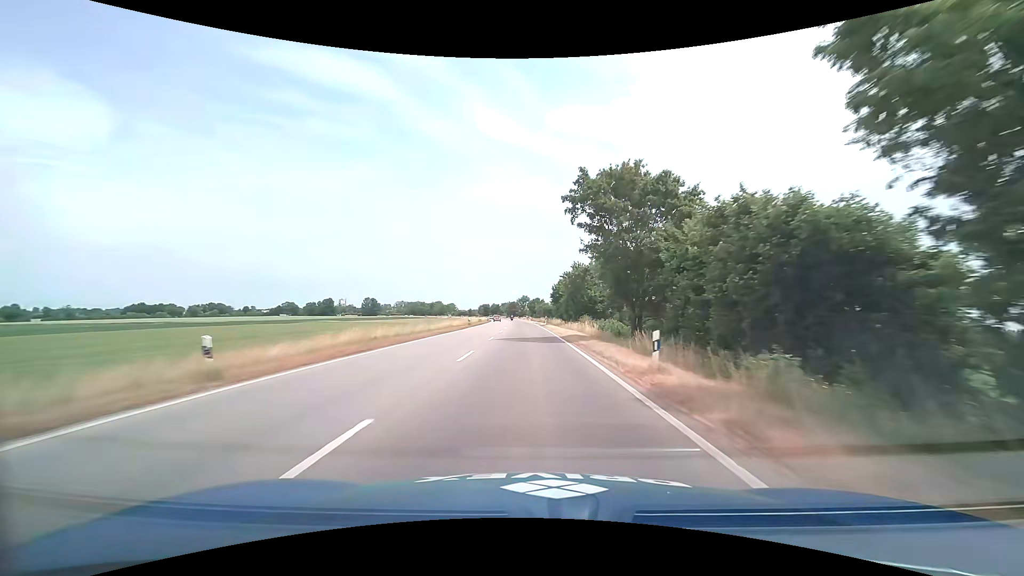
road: primary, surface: asphalt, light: Day
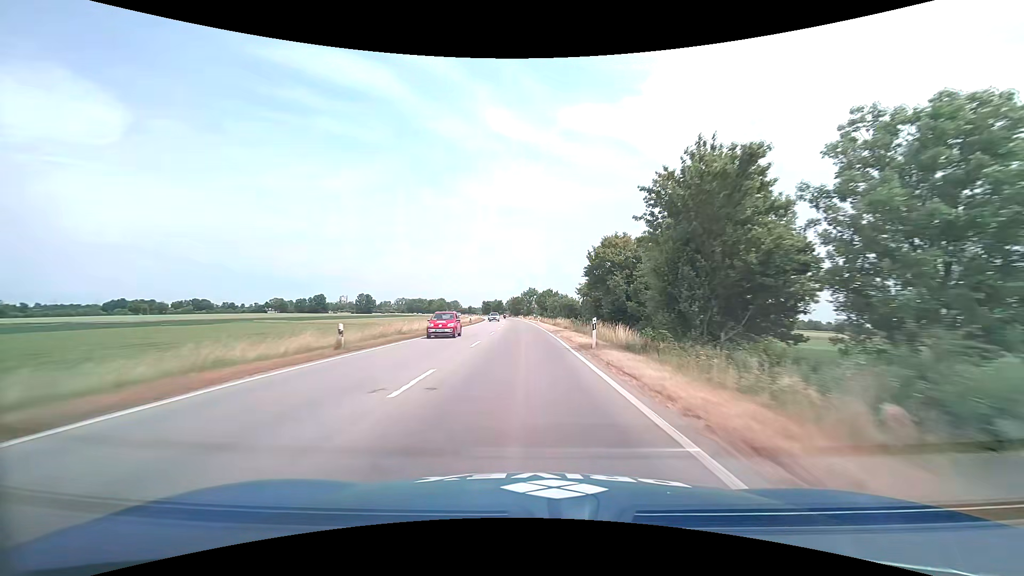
(-0.1, +42.8) m; -1°
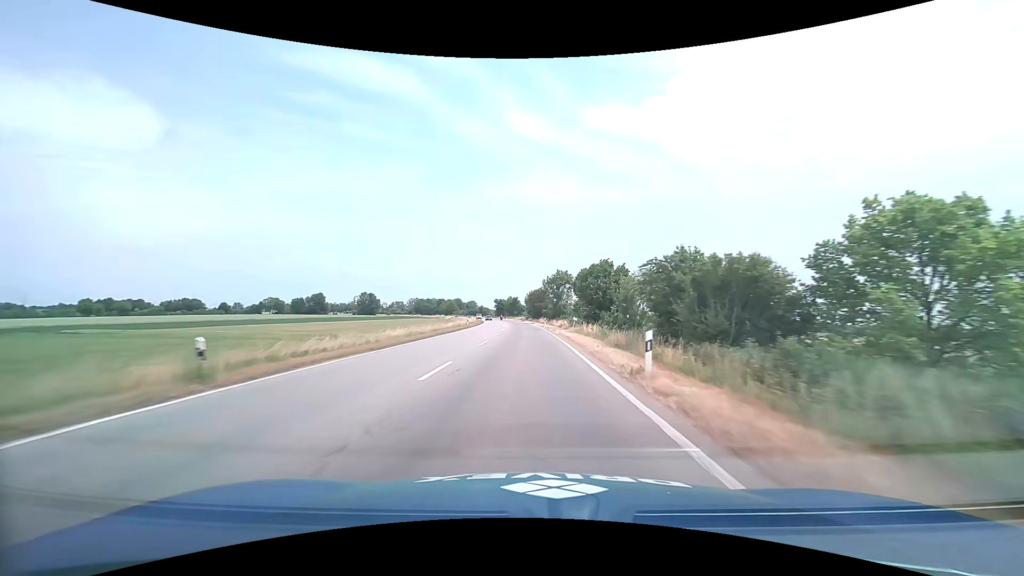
(-1.0, +58.4) m; -3°
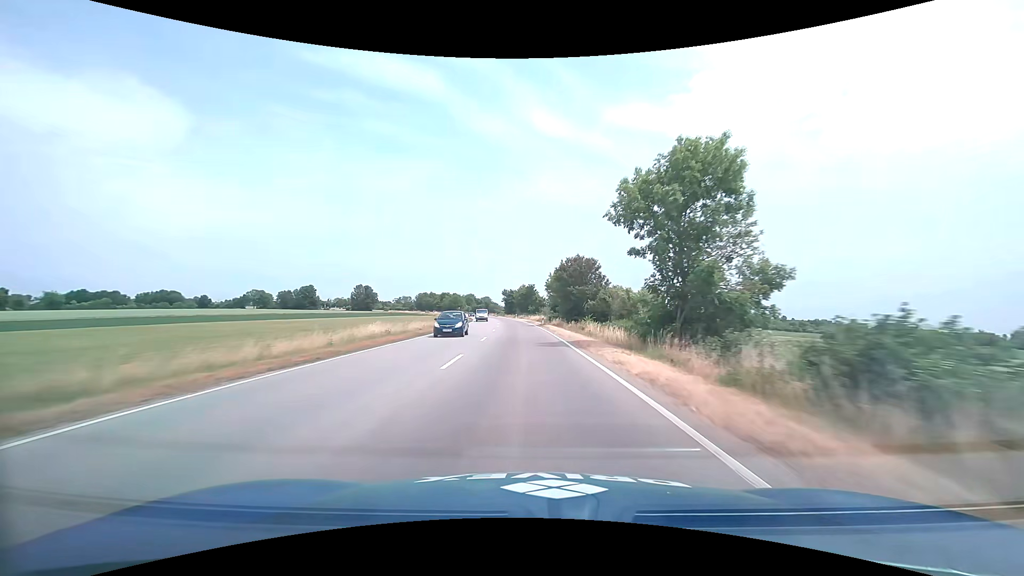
(-1.0, +59.5) m; -2°
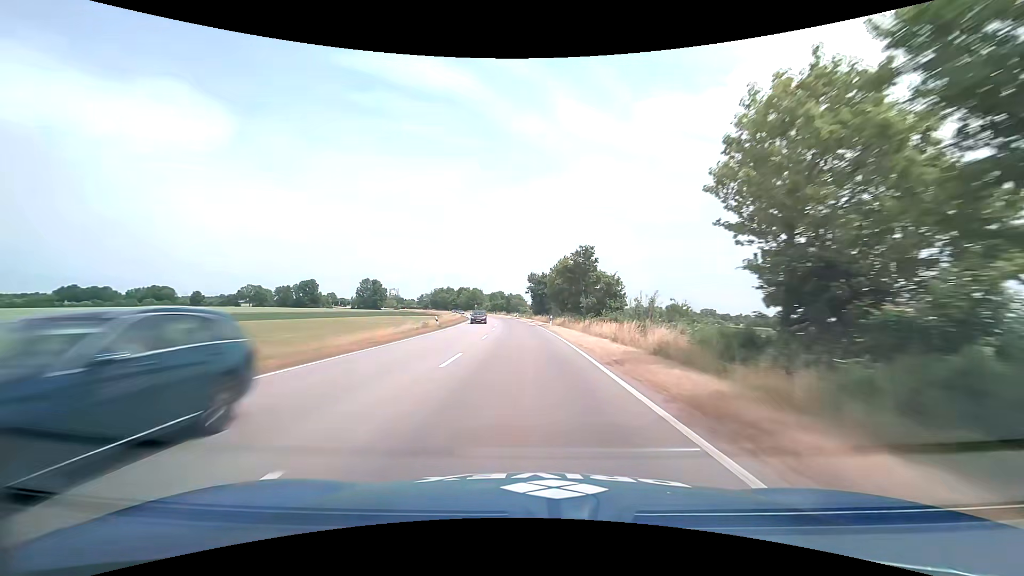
(-1.7, +60.5) m; -4°
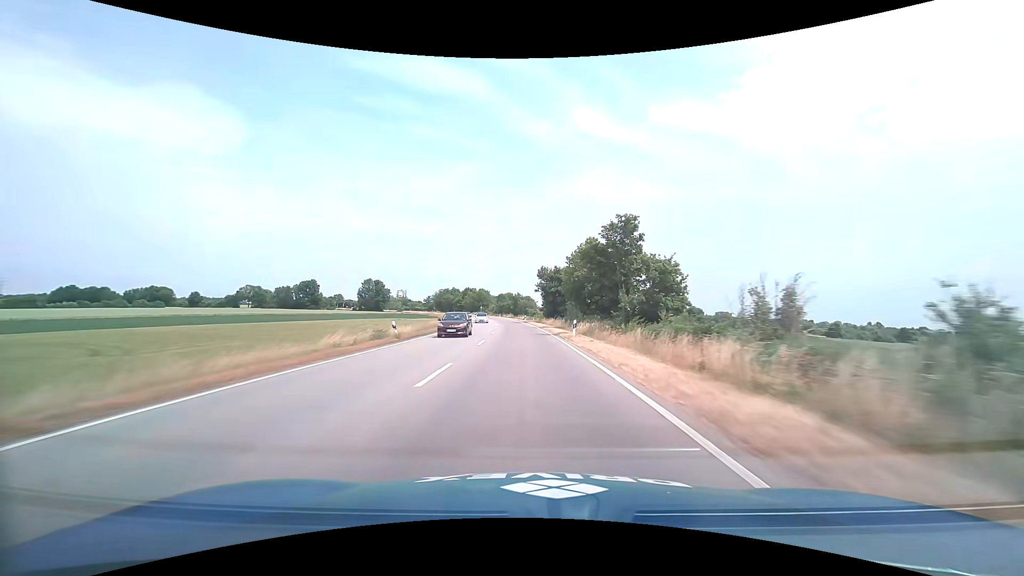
(-0.2, +15.3) m; -1°
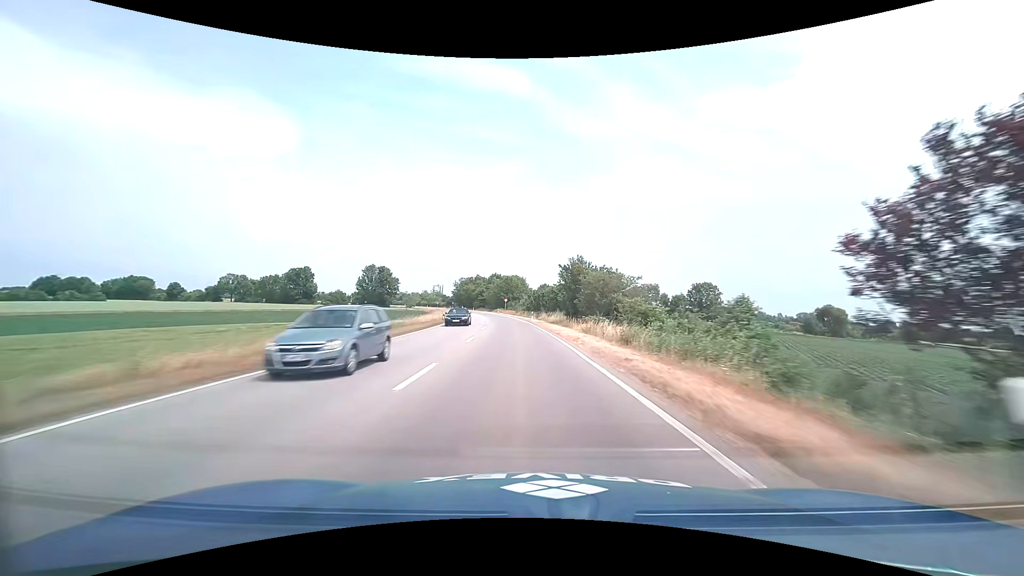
(-3.3, +74.0) m; -5°
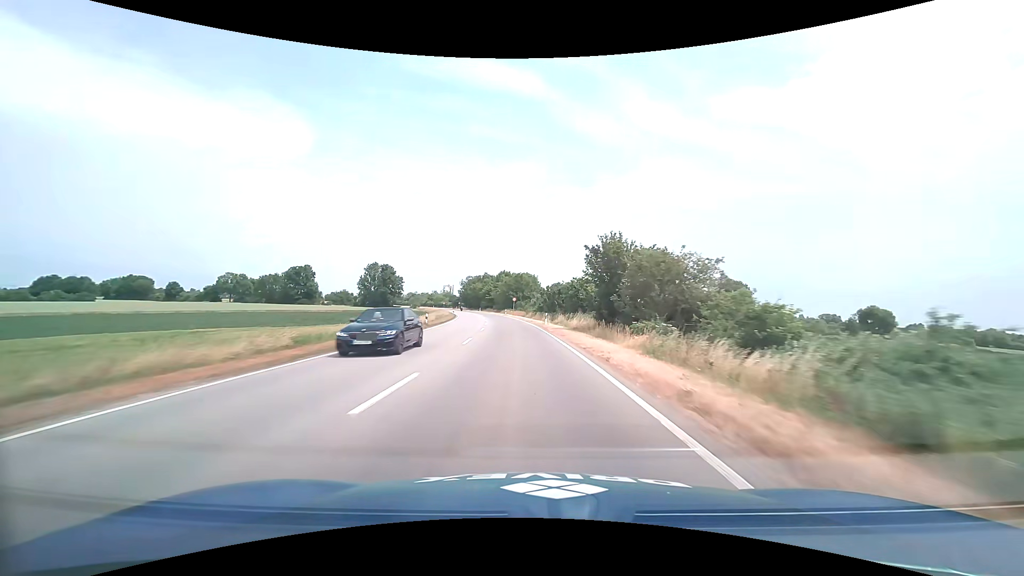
(-0.1, +13.6) m; -1°
(0, +10) (0, +20) (-1, +30) (-1, +40) (-2, +50) (-3, +60) (-4, +70) (-6, +80) (-7, +90) (-9, +99) m
